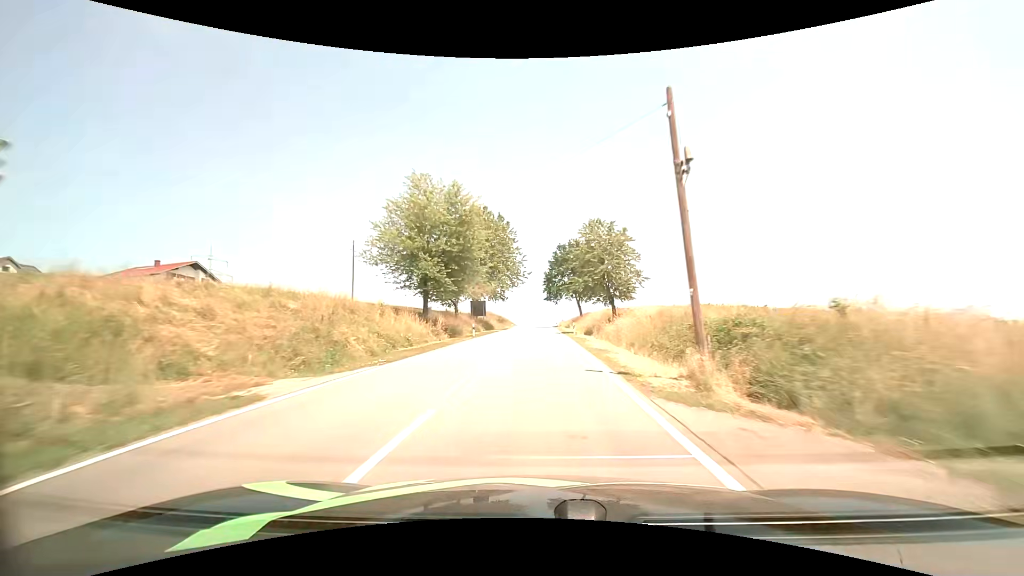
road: tertiary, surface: asphalt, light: Day
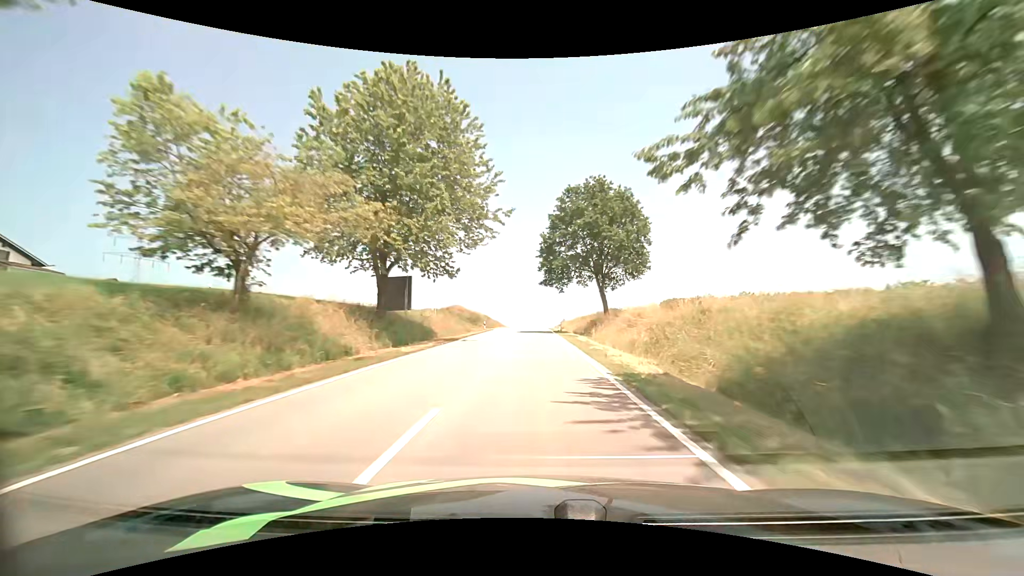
(+0.2, +37.0) m; +1°
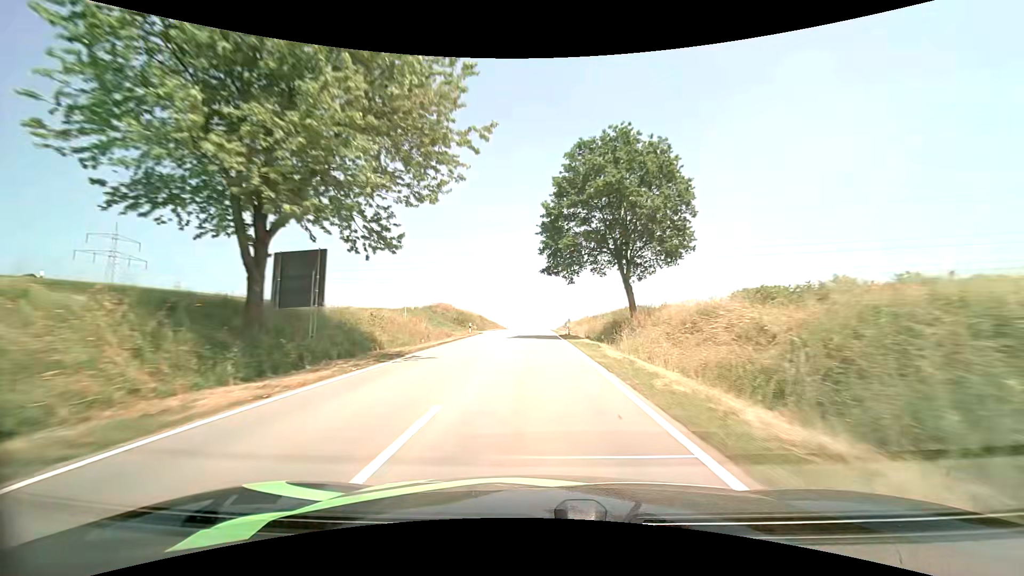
(0.0, +12.5) m; 0°
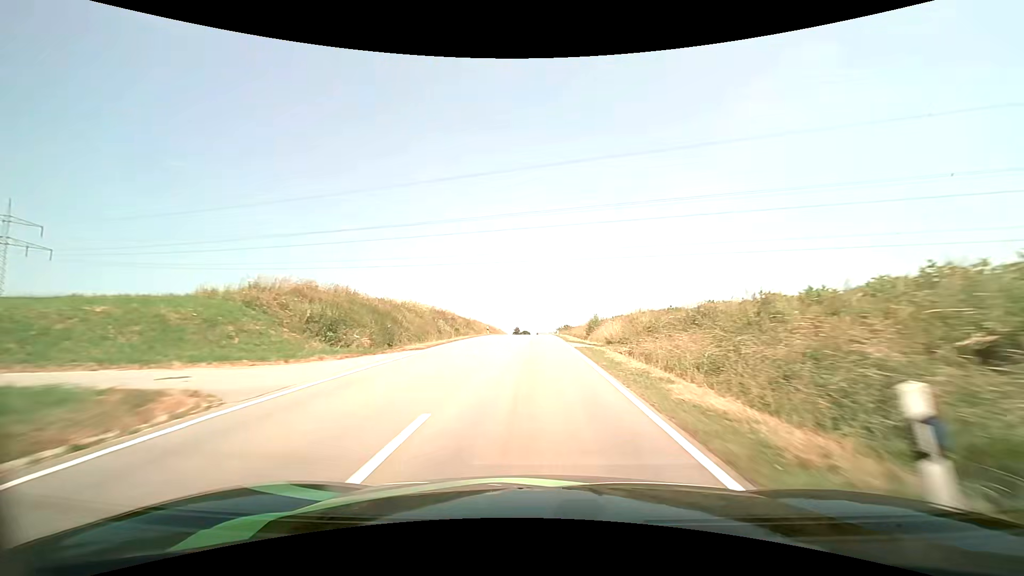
(-0.2, +37.9) m; 0°
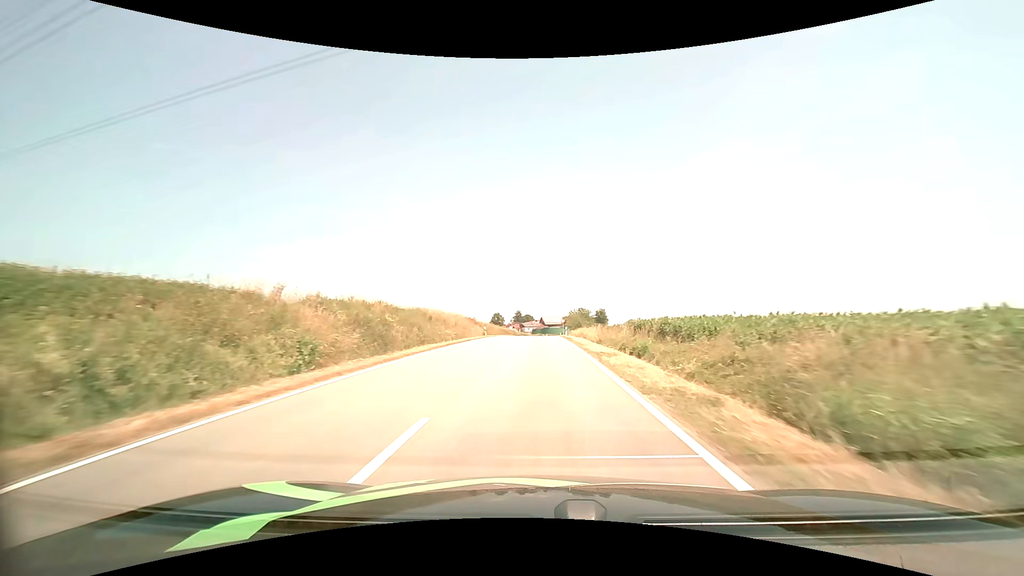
(-0.1, +62.0) m; 0°
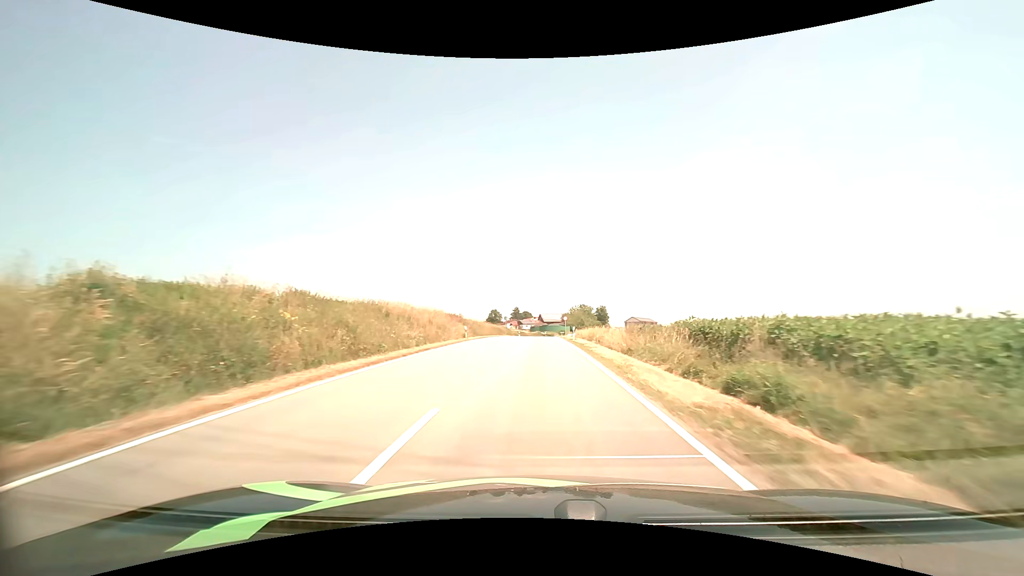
(0.0, +12.0) m; 0°
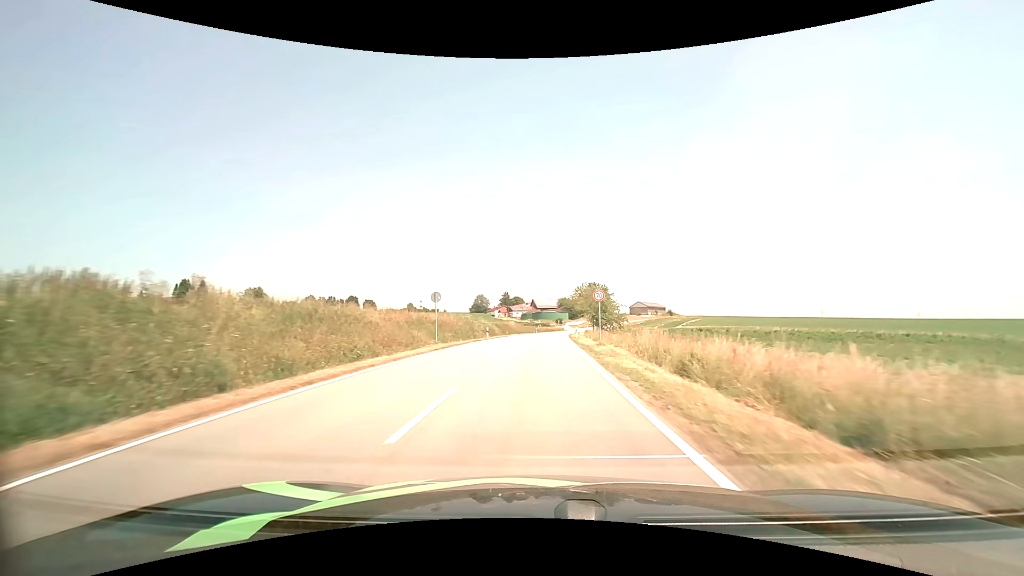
(+0.2, +47.6) m; +1°
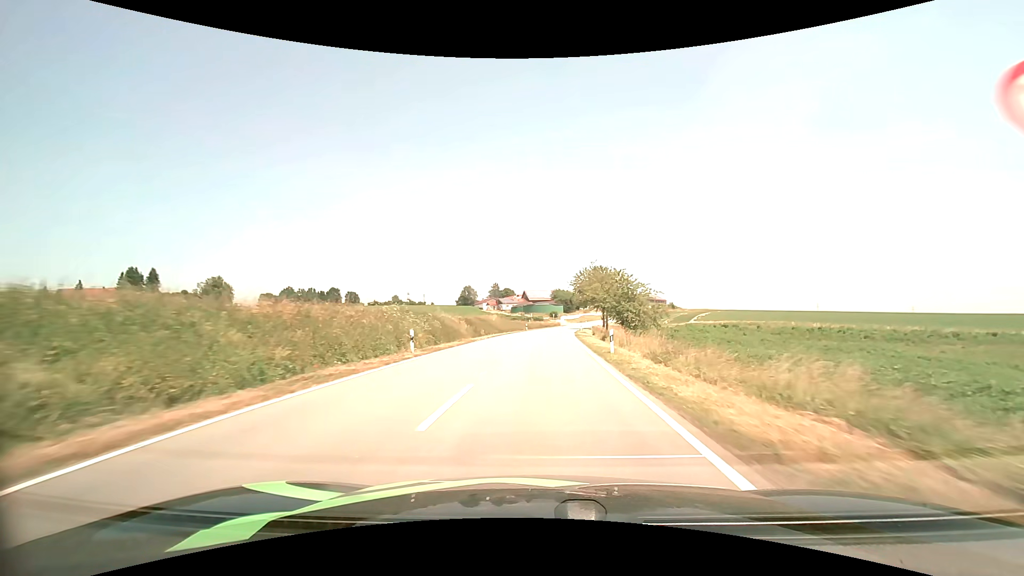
(+0.2, +24.3) m; +1°
(0, +10) (0, +20) (+1, +30) (+1, +40) (+2, +50) (+2, +60) (+3, +70) (+4, +80) (+6, +90) (+7, +100) m
